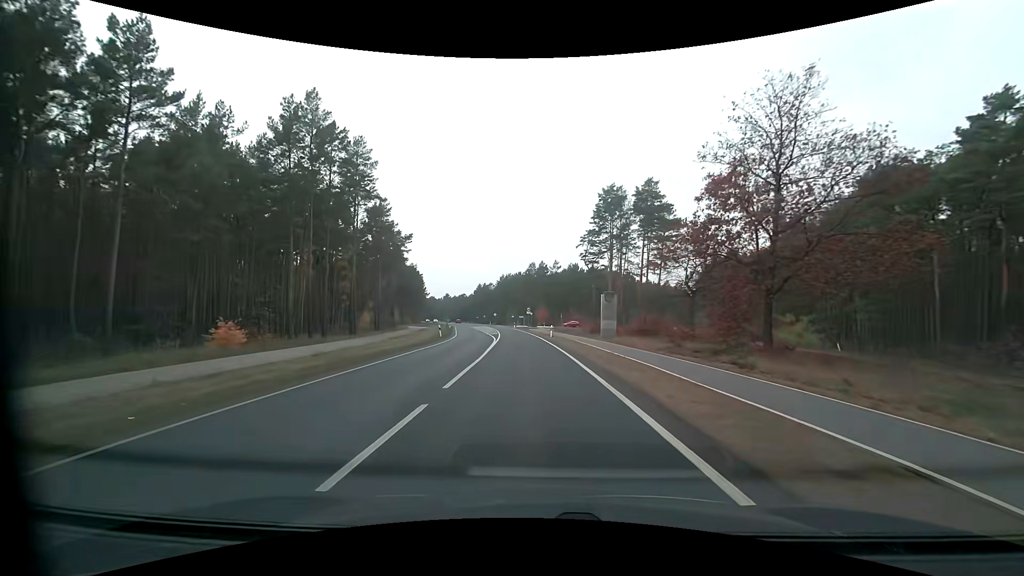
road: secondary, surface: asphalt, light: Day
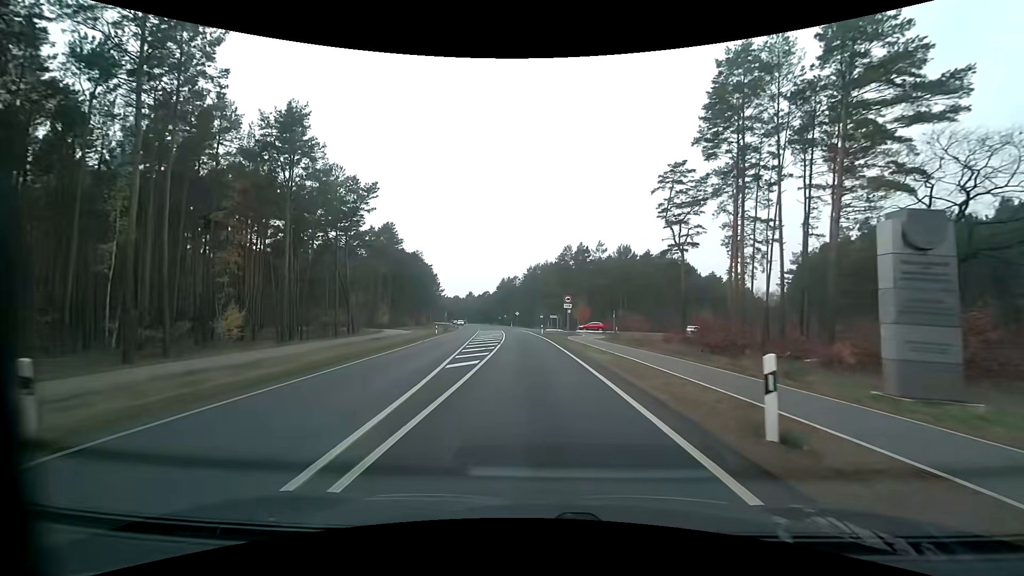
(-1.2, +35.8) m; -4°
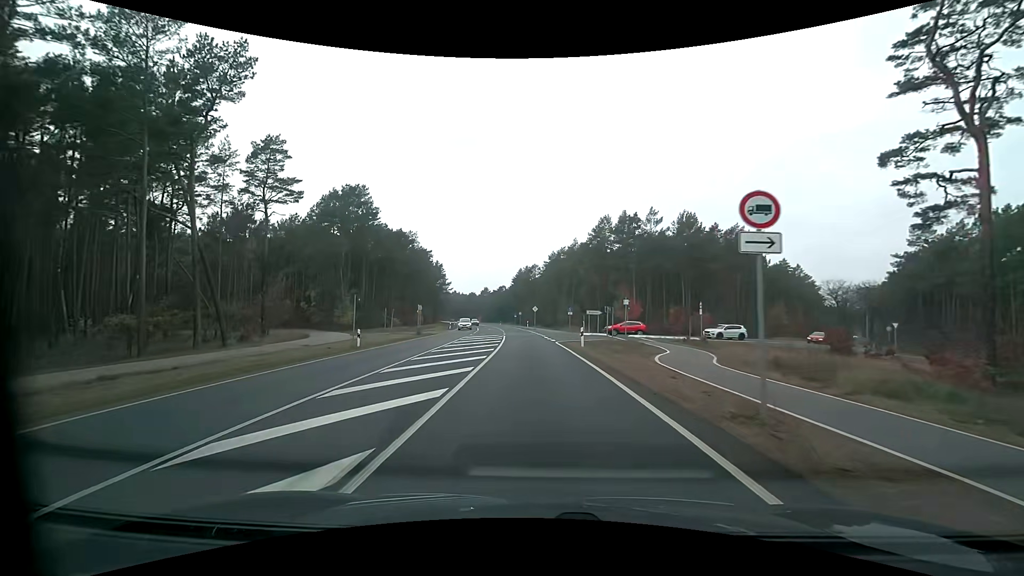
(-0.4, +29.7) m; -2°
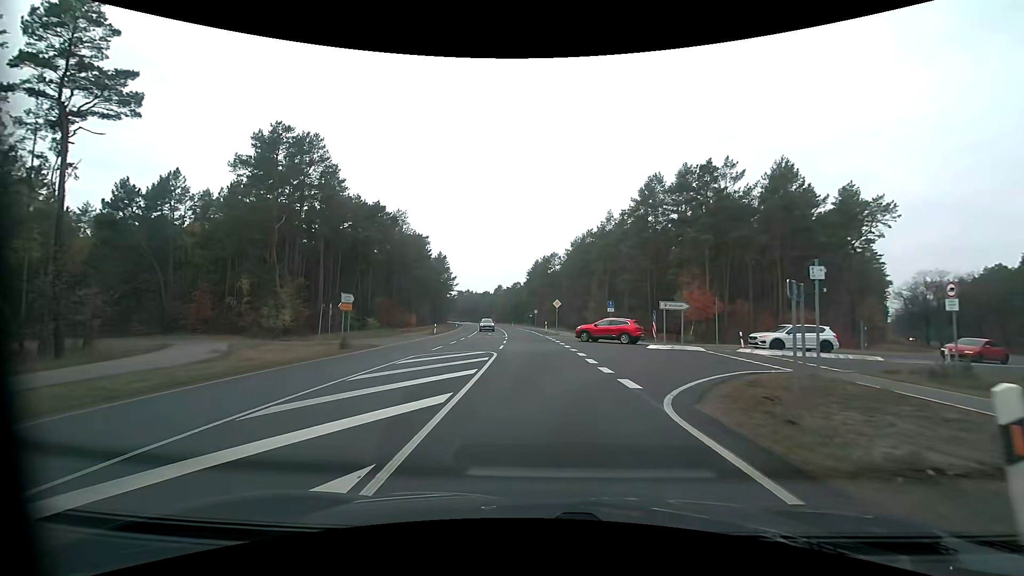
(-0.4, +22.7) m; -2°
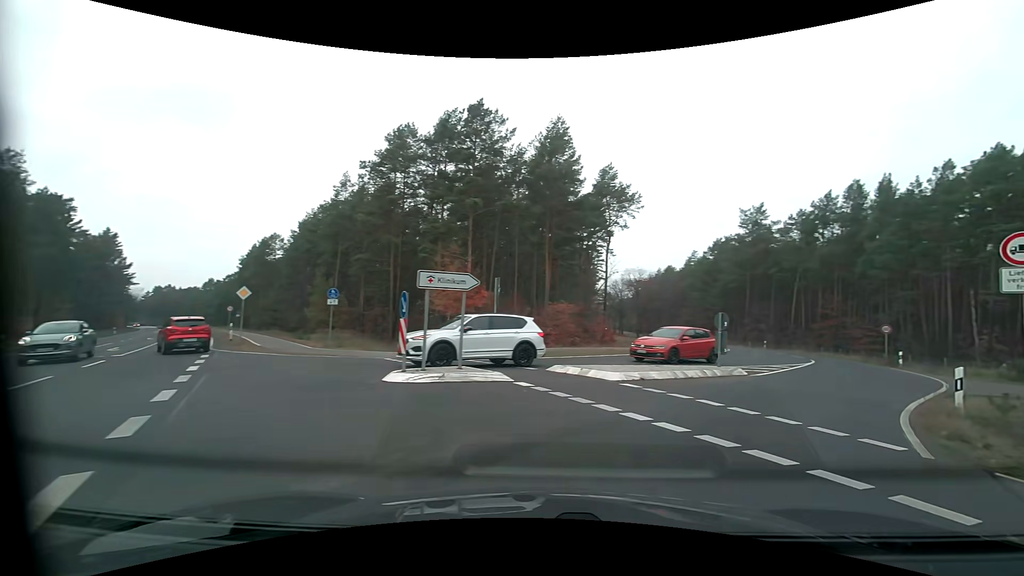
(+2.3, +14.9) m; +29°
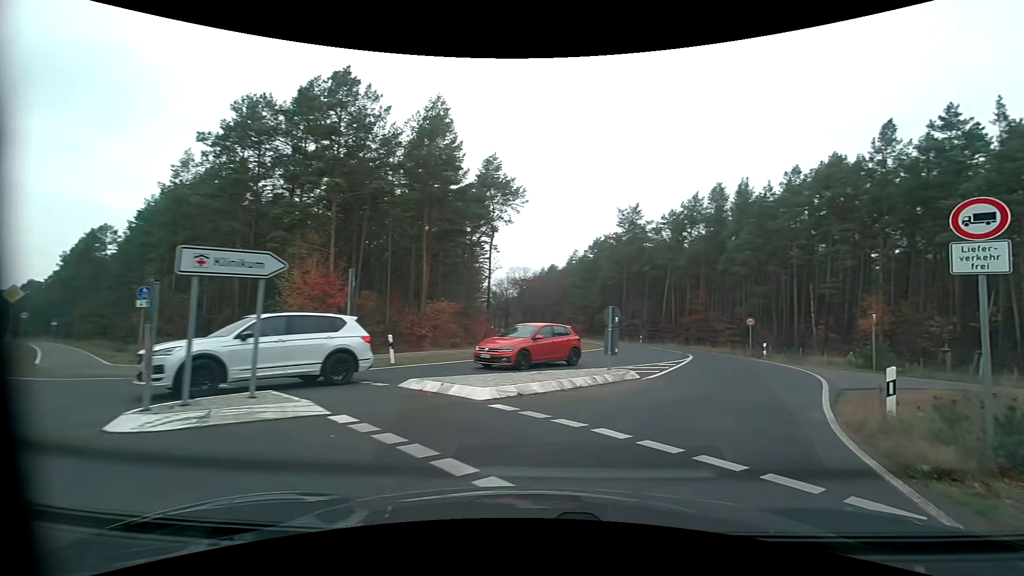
(+0.4, +3.5) m; +12°
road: tertiary
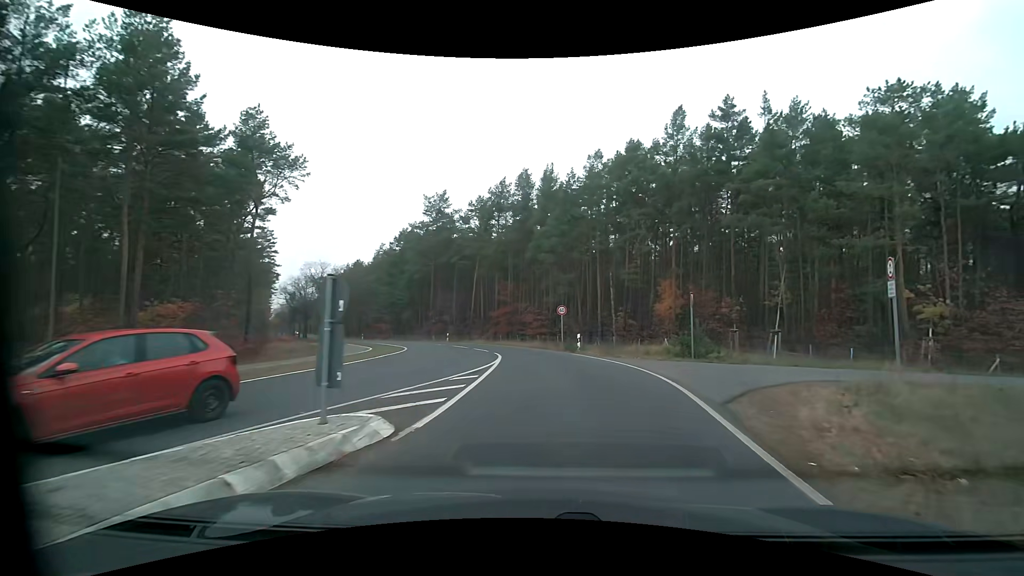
(+1.7, +7.8) m; +22°
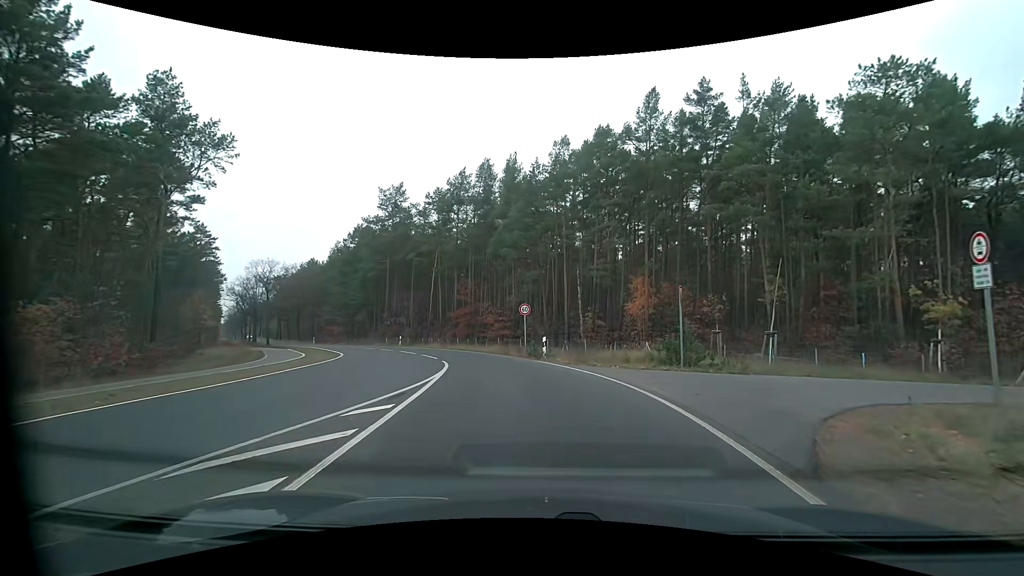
(+0.2, +4.6) m; +4°
(0, +10) (-2, +20) (-5, +29) (-9, +38) (-15, +47) (-20, +55) (-25, +64) (-31, +72) (-36, +81) (-42, +89) m
